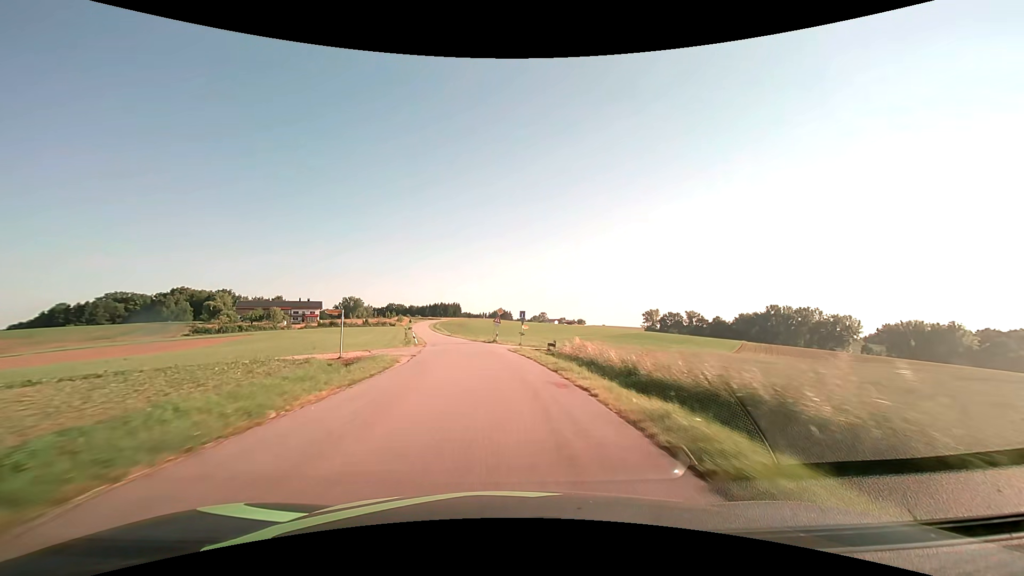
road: tertiary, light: Day
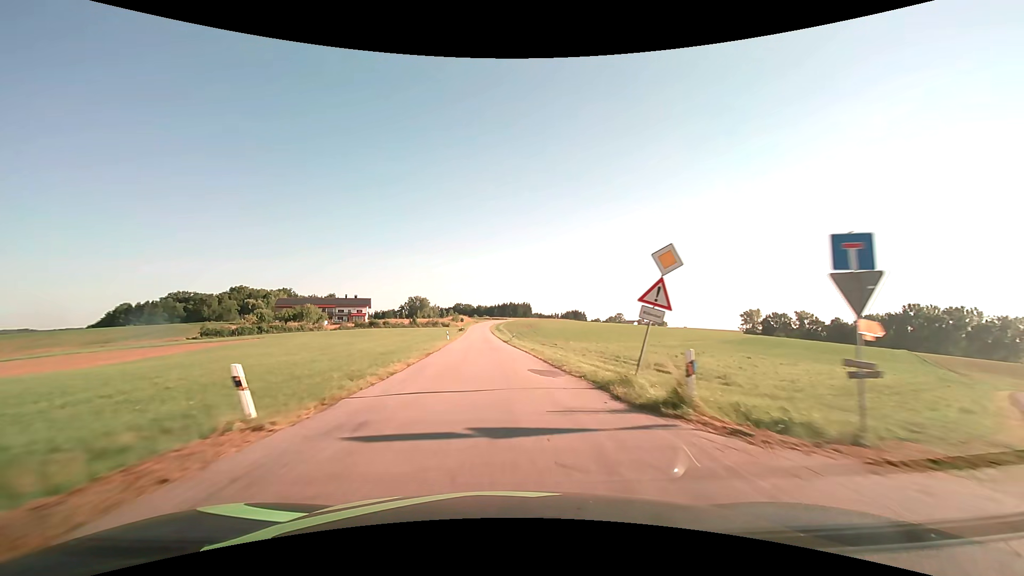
(-2.8, +37.8) m; -8°
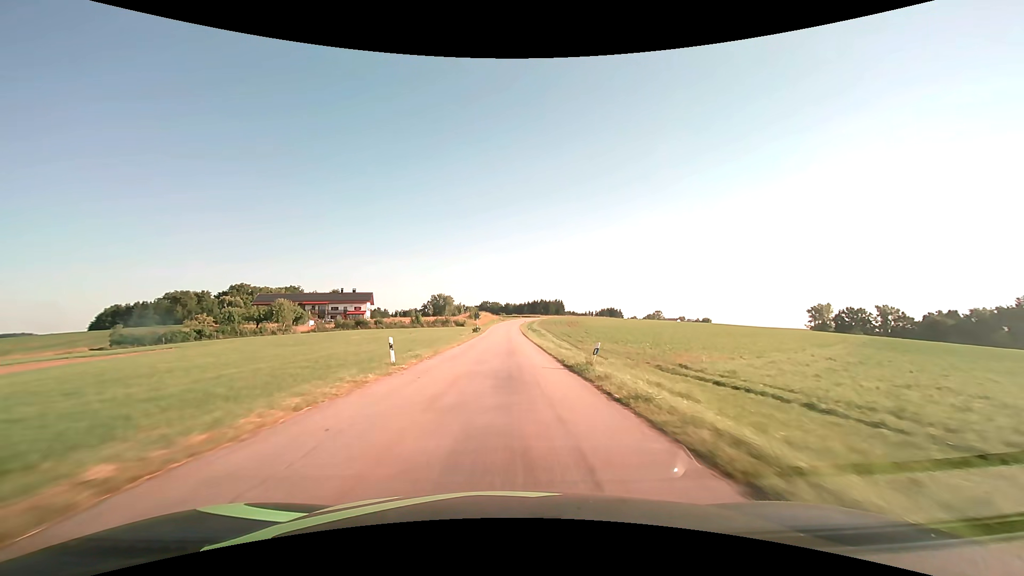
(-1.3, +37.9) m; -3°
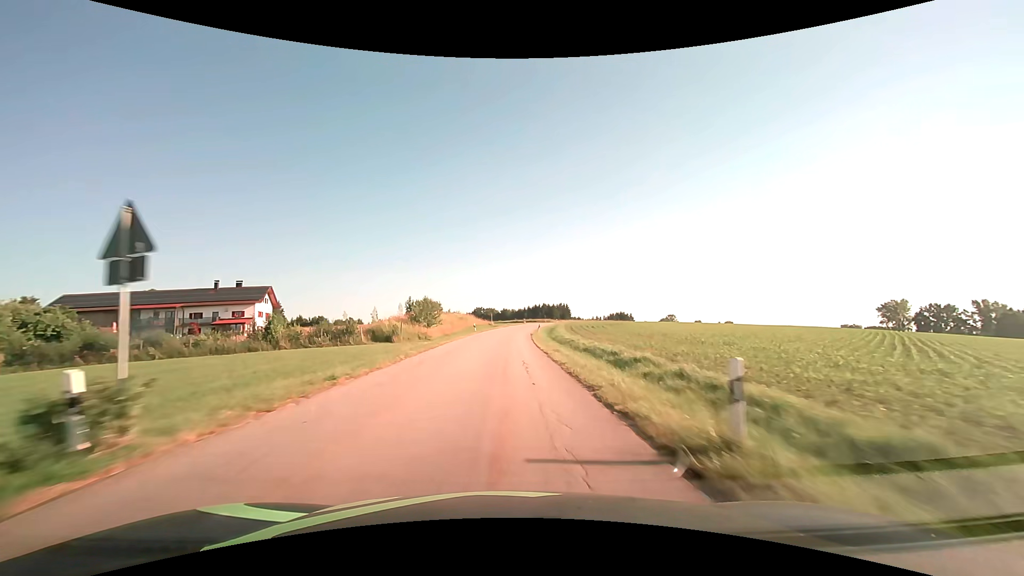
(+0.3, +62.8) m; 0°
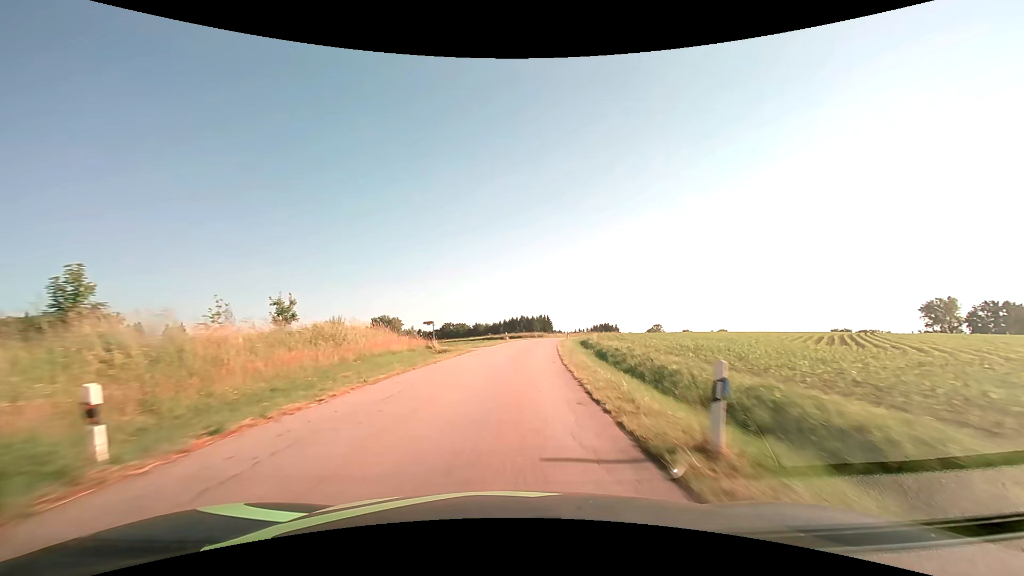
(+0.6, +49.6) m; +2°
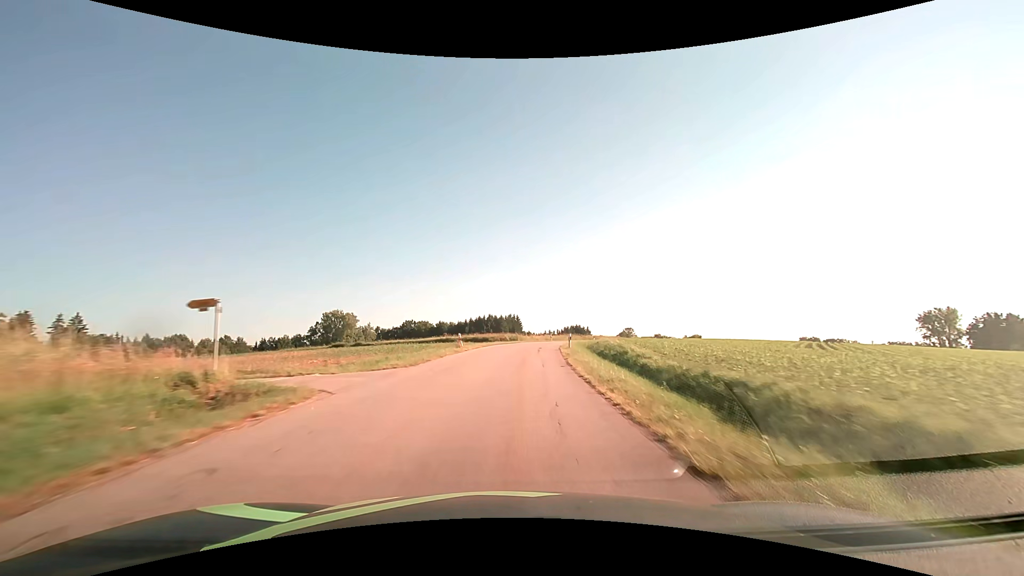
(+0.8, +24.6) m; +4°
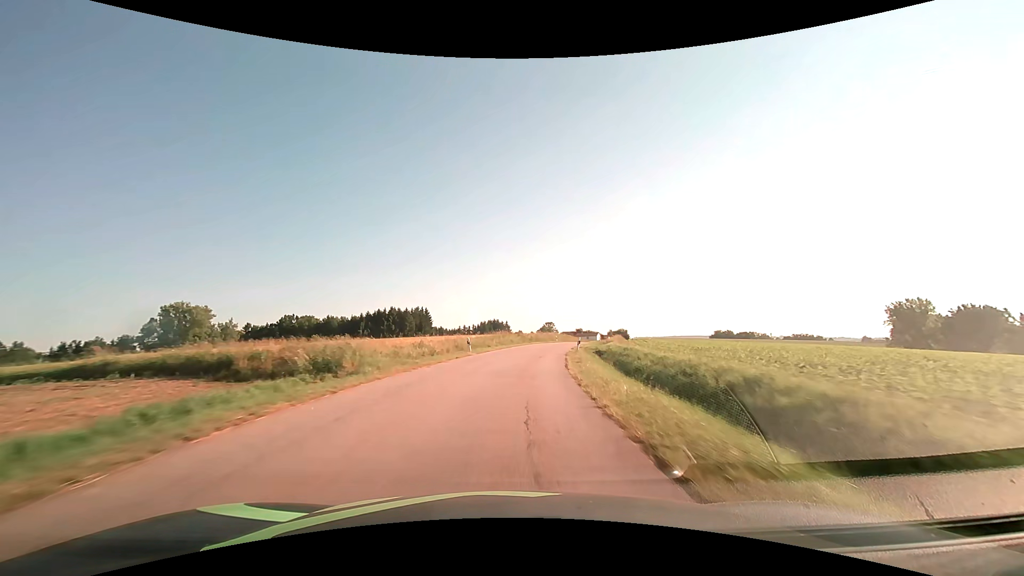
(+3.9, +49.1) m; +10°
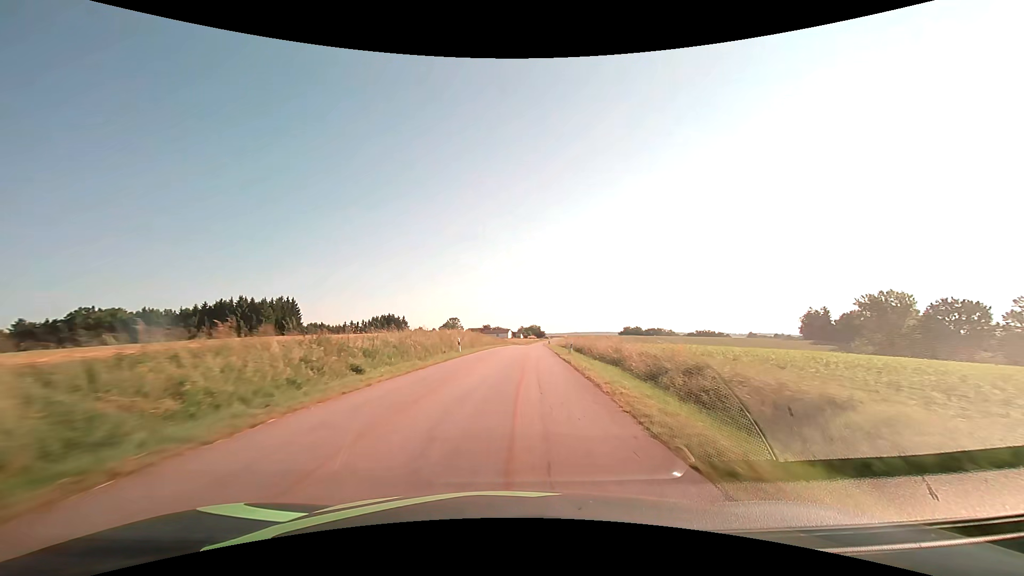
(+4.7, +49.7) m; +11°
(0, +10) (0, +20) (+1, +30) (+1, +40) (+2, +50) (+3, +60) (+3, +70) (+4, +80) (+4, +90) (+5, +100) m
